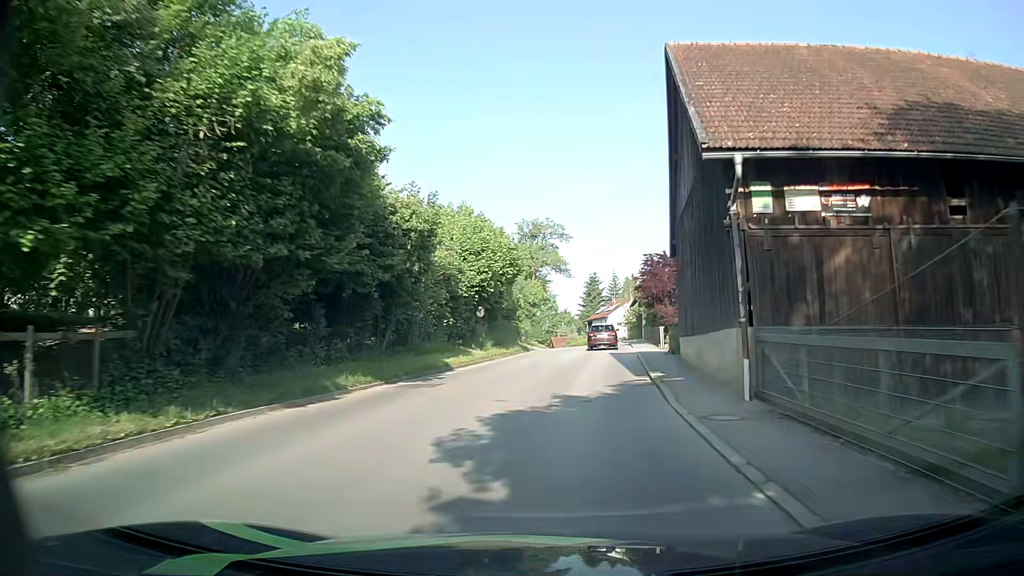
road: secondary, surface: asphalt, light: Day
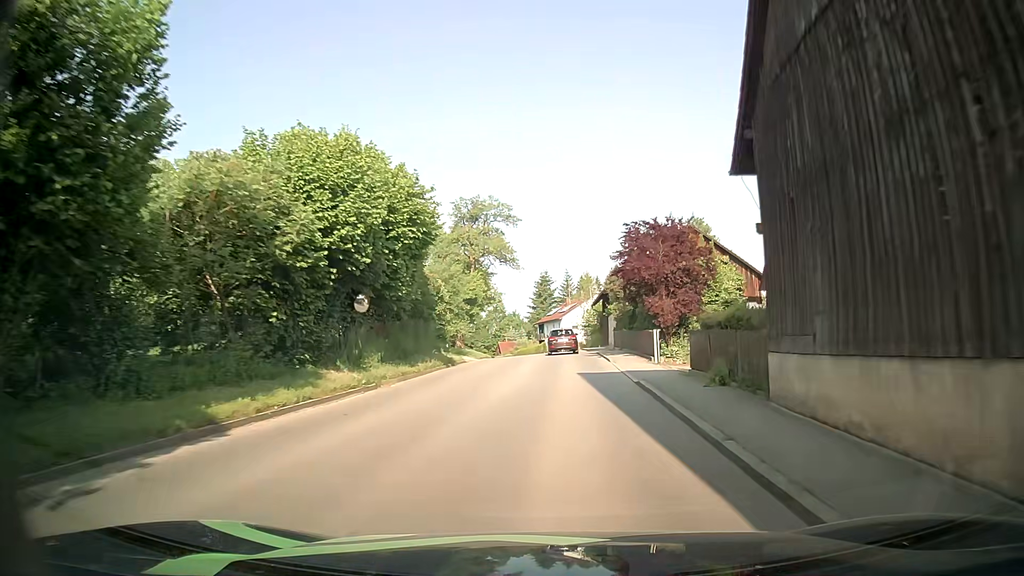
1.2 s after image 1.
(+0.5, +14.4) m; +4°
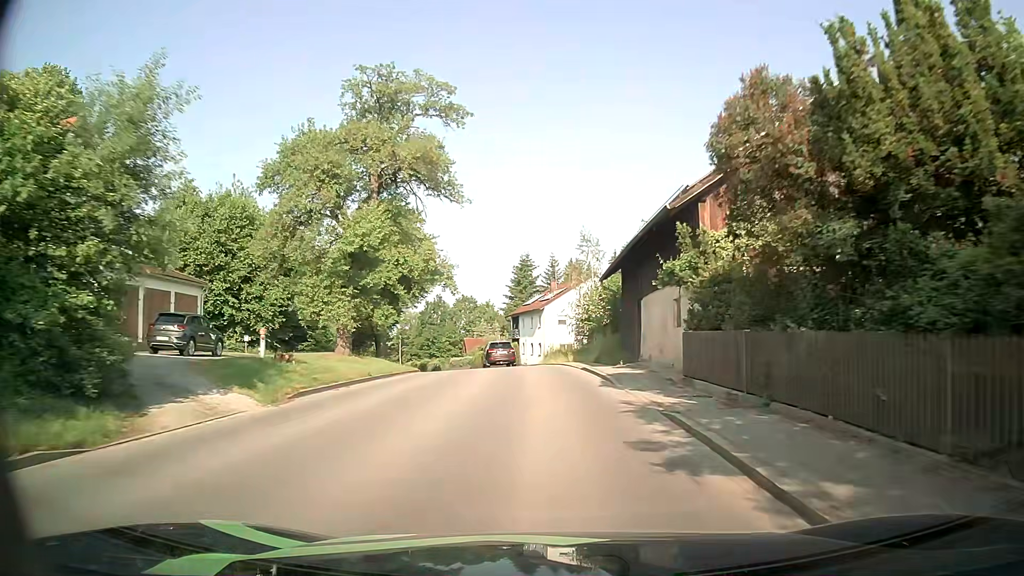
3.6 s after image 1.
(+0.5, +29.6) m; +1°
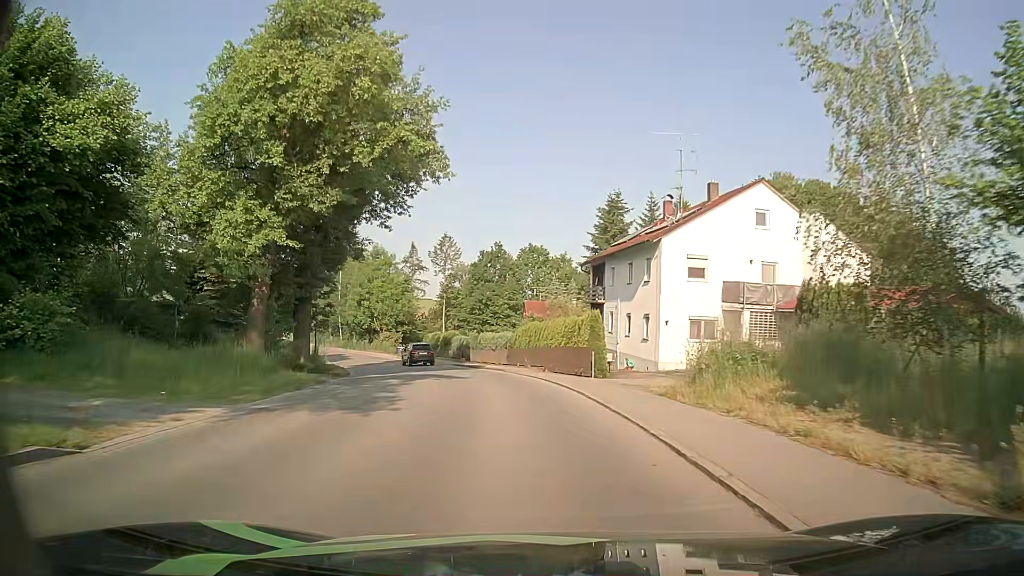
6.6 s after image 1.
(-1.5, +35.2) m; -7°
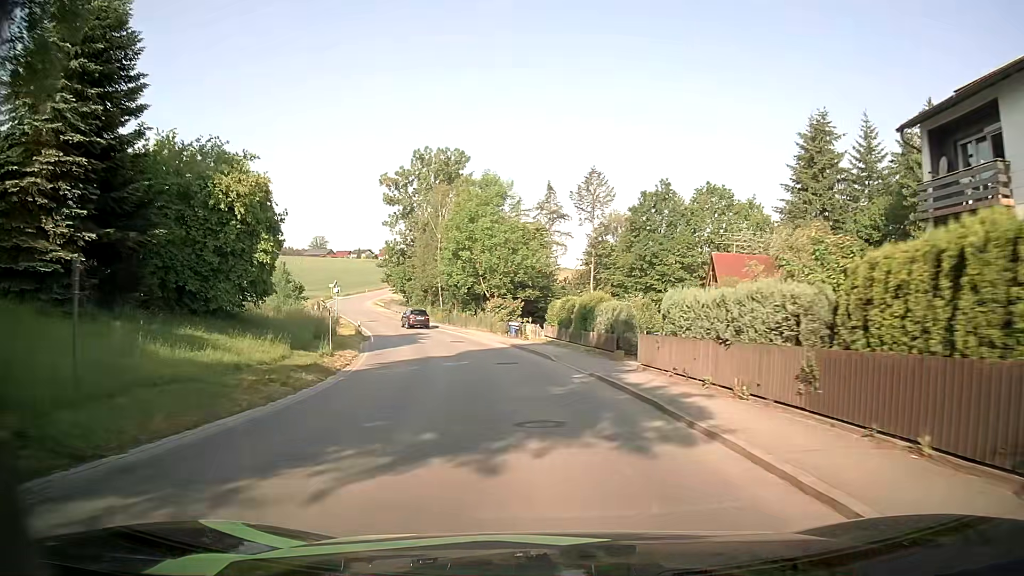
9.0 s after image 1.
(-3.3, +28.9) m; -13°
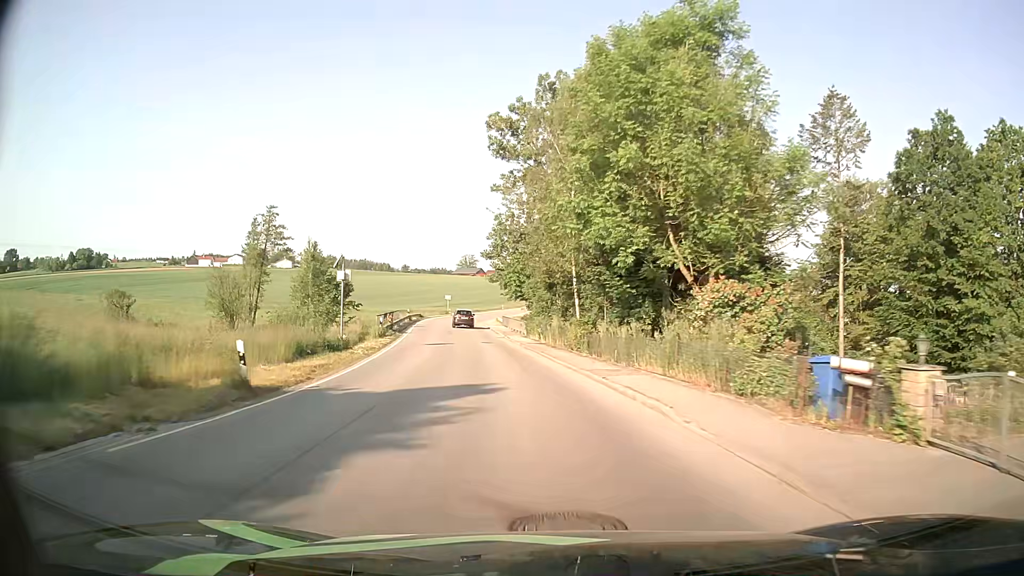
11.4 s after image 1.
(-4.0, +33.9) m; -14°
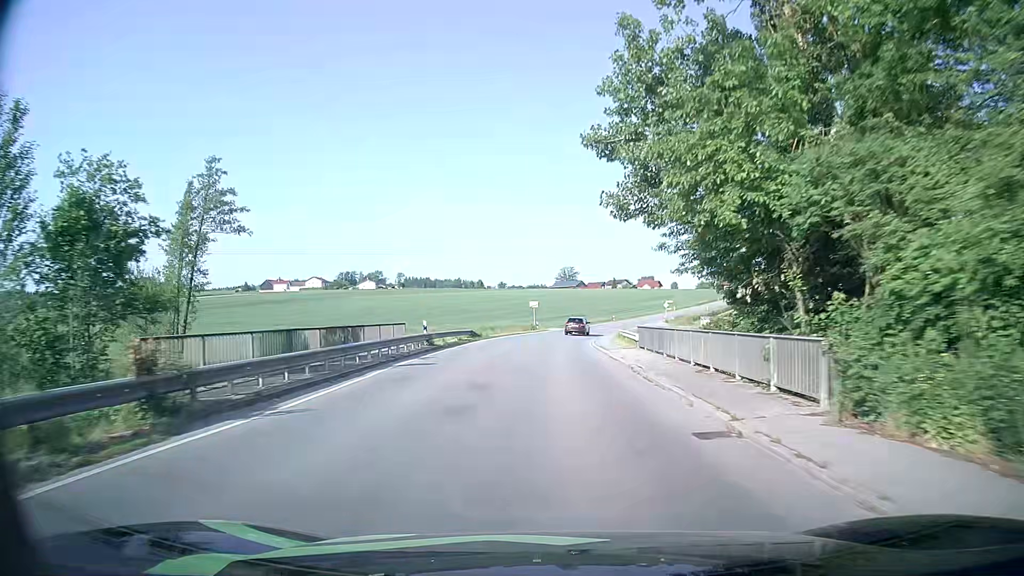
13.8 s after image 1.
(-4.0, +37.4) m; -9°
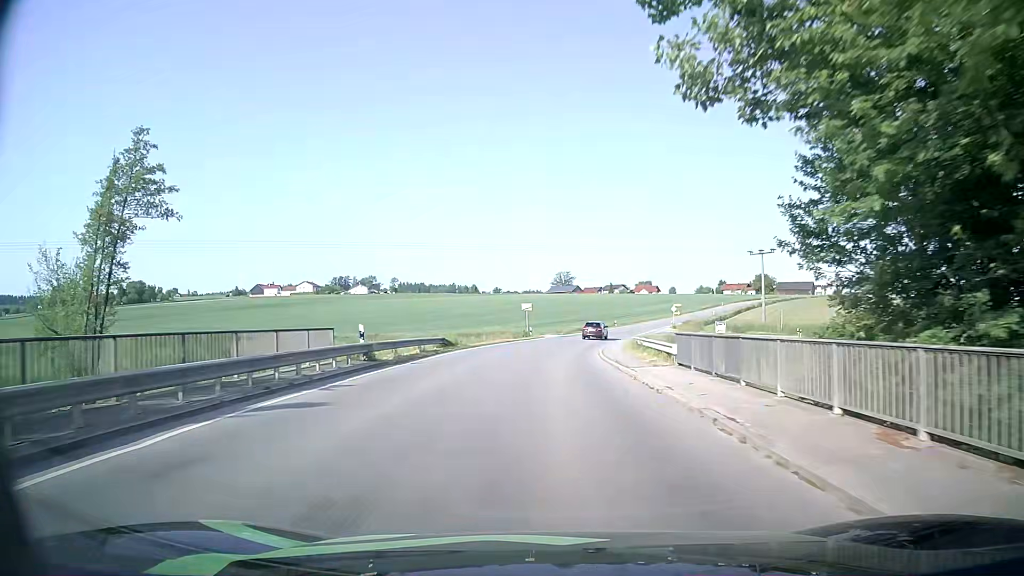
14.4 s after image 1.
(0.0, +9.7) m; 0°
(0, +10) (0, +20) (+1, +30) (+1, +40) (+3, +50) (+4, +60) (+6, +69) (+9, +79) (+12, +89) (+15, +98) m
